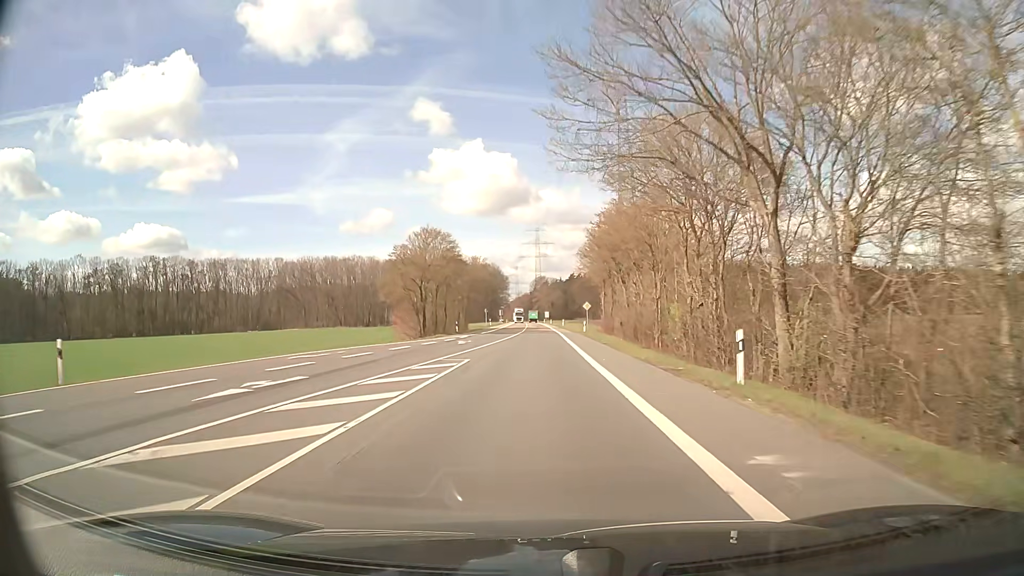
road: secondary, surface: asphalt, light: Day
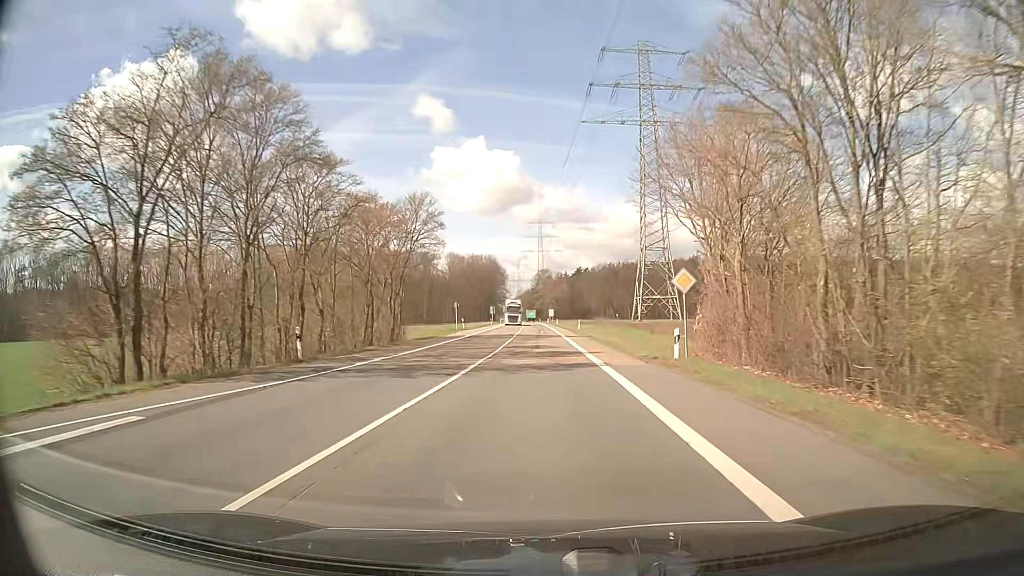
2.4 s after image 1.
(0.0, +42.2) m; 0°
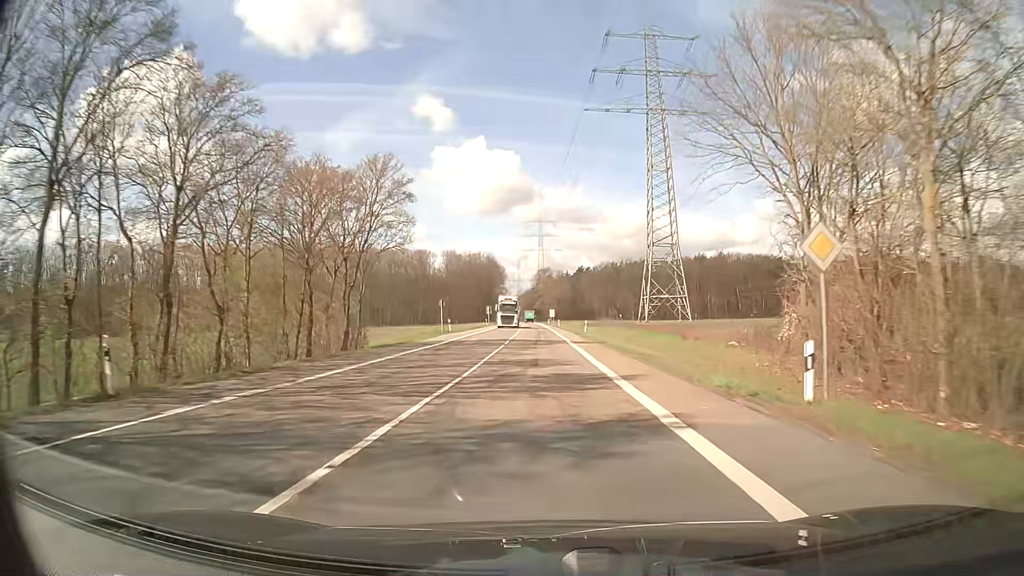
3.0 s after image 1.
(0.0, +10.6) m; 0°
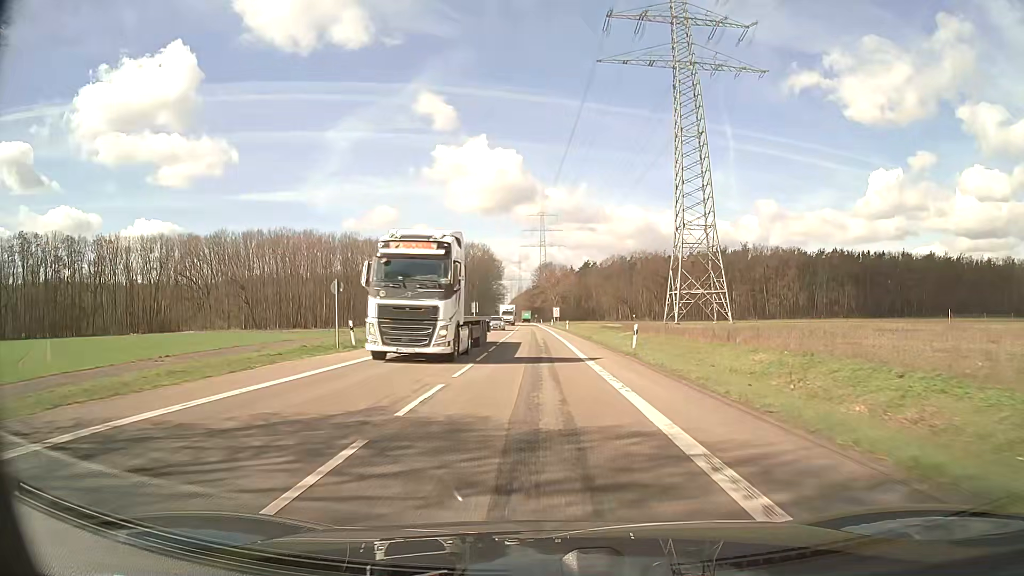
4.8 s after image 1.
(-0.2, +31.7) m; 0°
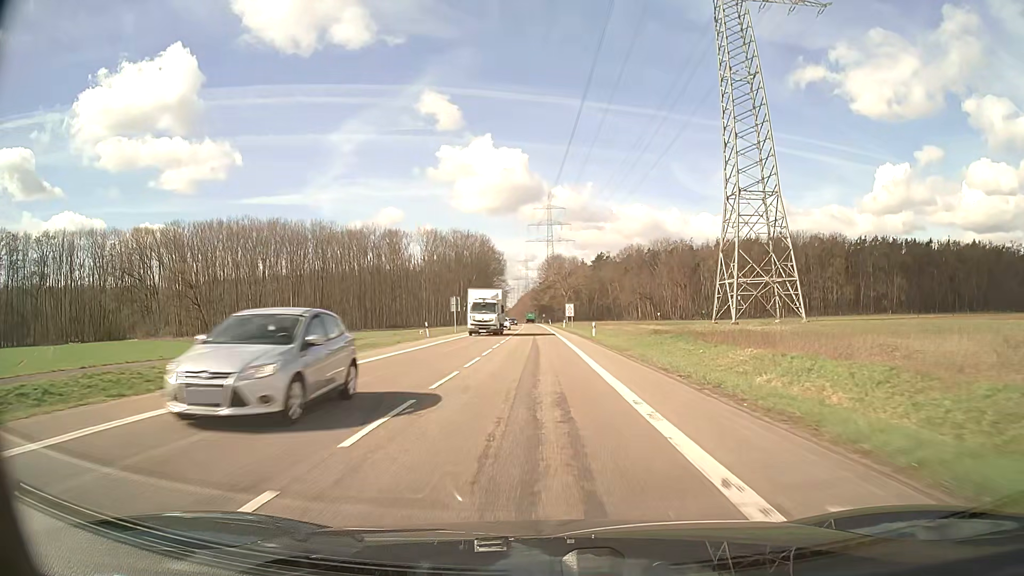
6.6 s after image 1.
(-0.2, +31.6) m; -1°
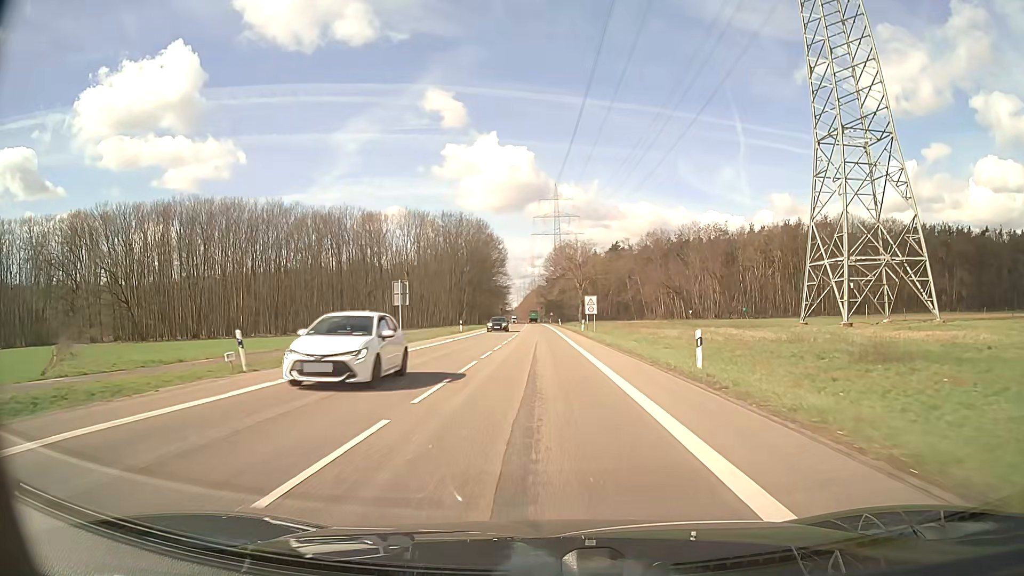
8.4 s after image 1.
(-0.1, +31.7) m; 0°
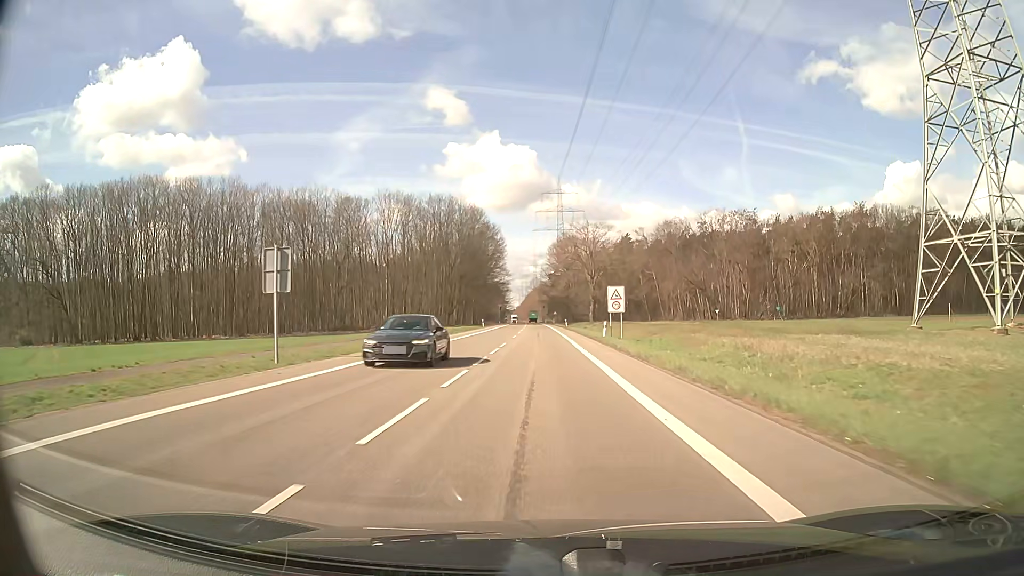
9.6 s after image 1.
(-0.1, +21.1) m; 0°
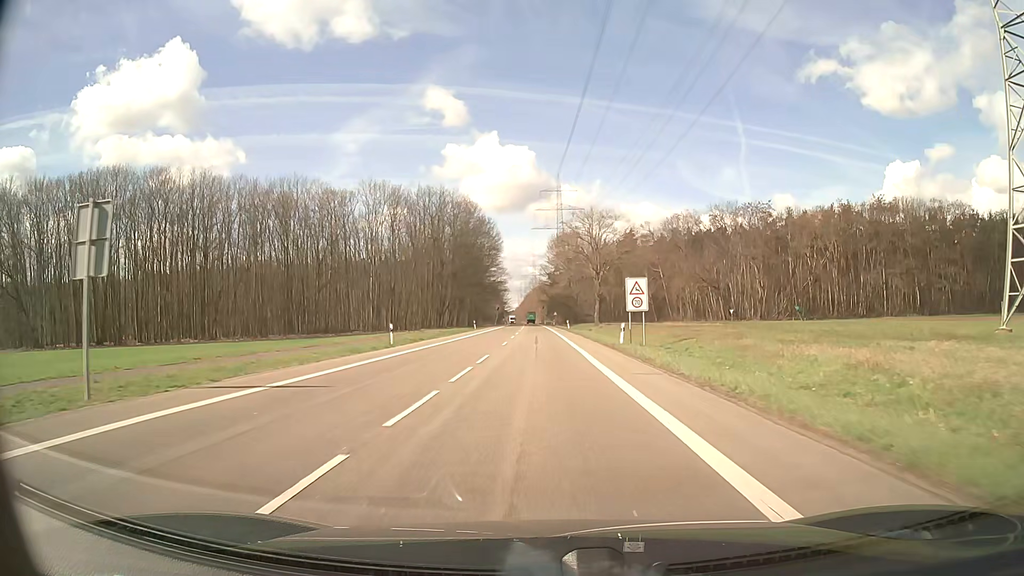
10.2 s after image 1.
(0.0, +10.6) m; 0°
(0, +10) (0, +20) (0, +30) (0, +40) (0, +50) (0, +60) (0, +70) (-1, +80) (-1, +90) (-1, +100) m
